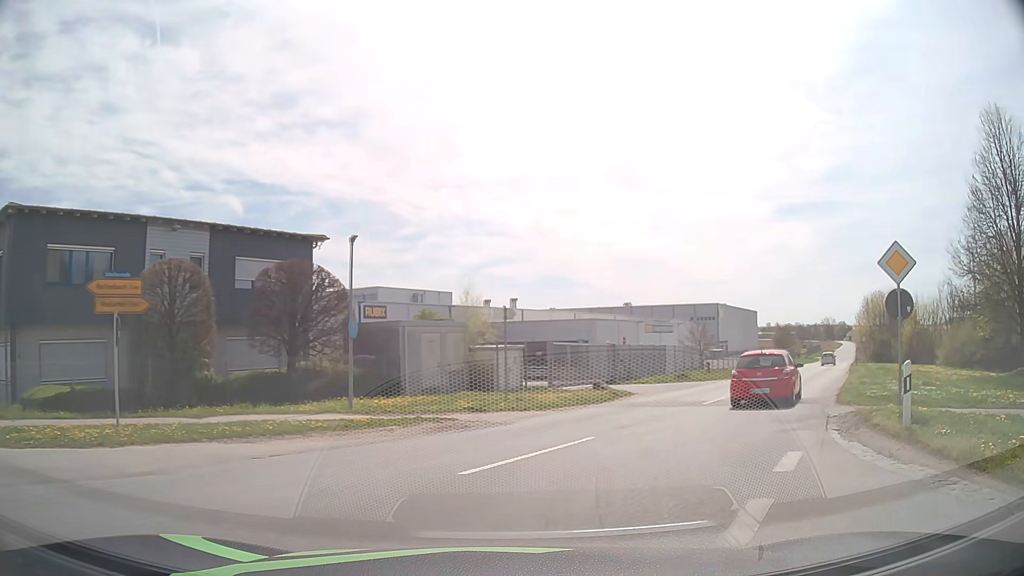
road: tertiary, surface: asphalt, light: Day
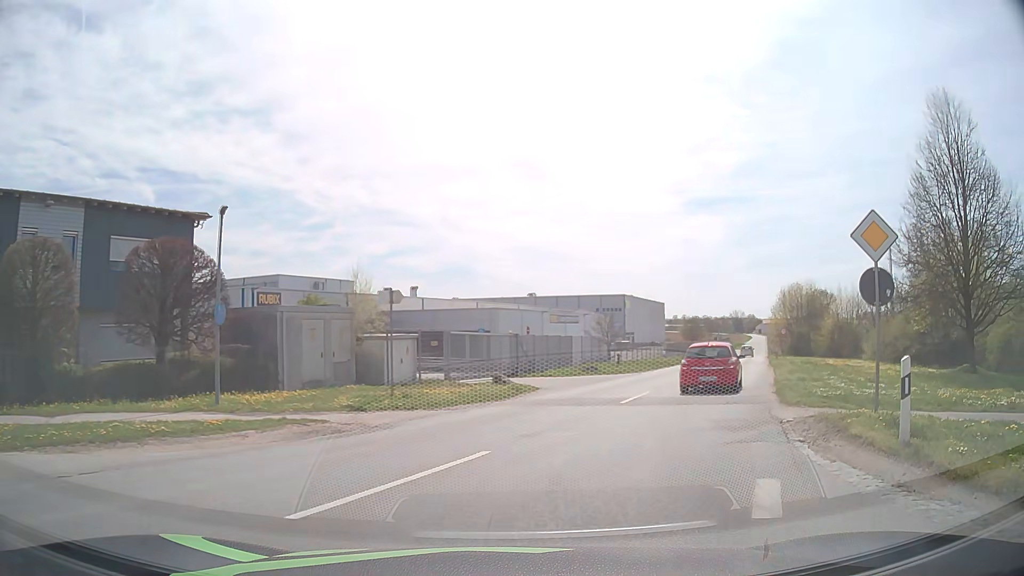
(+0.2, +2.7) m; +8°
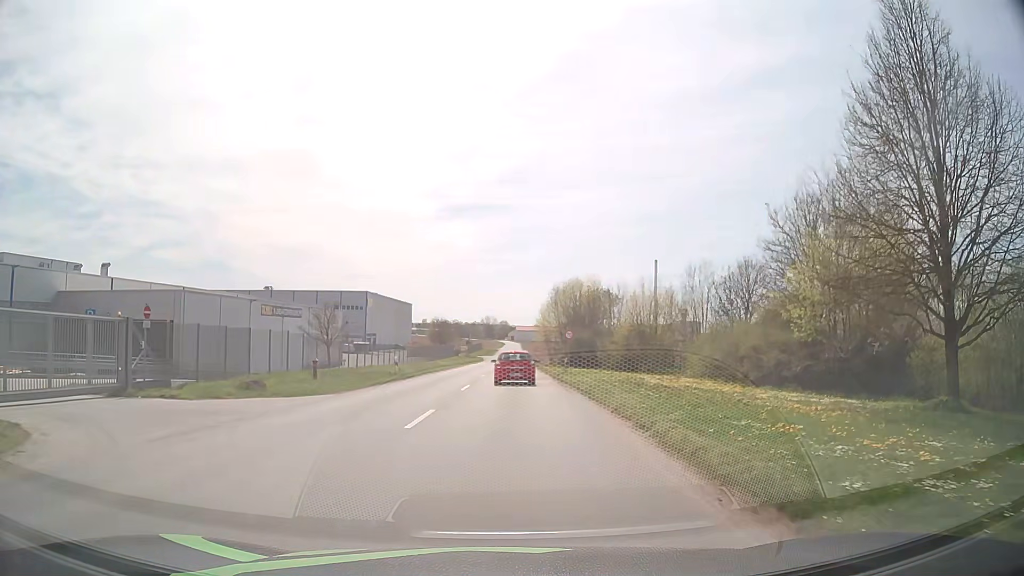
(+4.4, +16.4) m; +22°
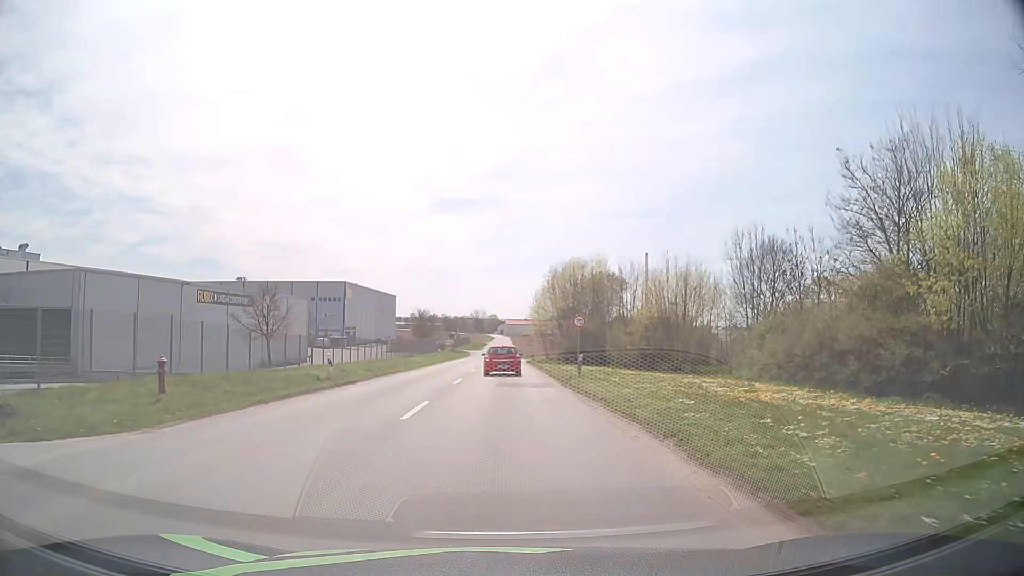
(+0.2, +11.8) m; +1°
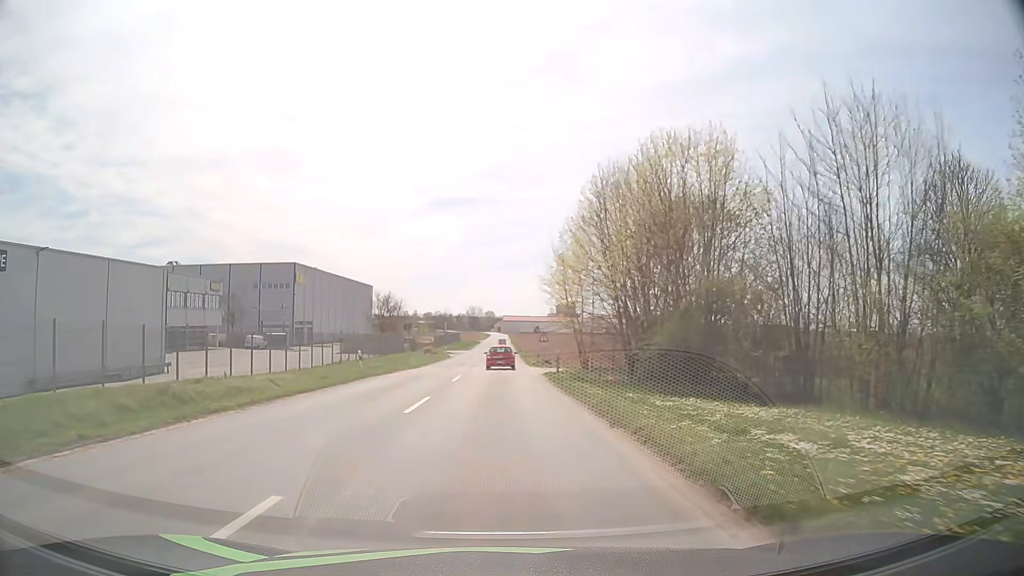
(+0.2, +34.8) m; 0°
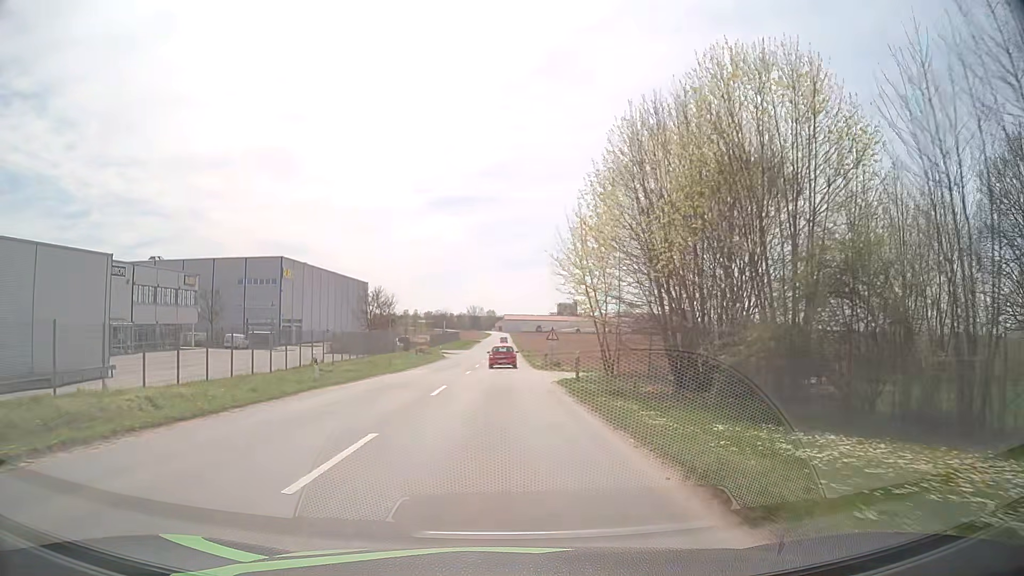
(0.0, +7.7) m; 0°
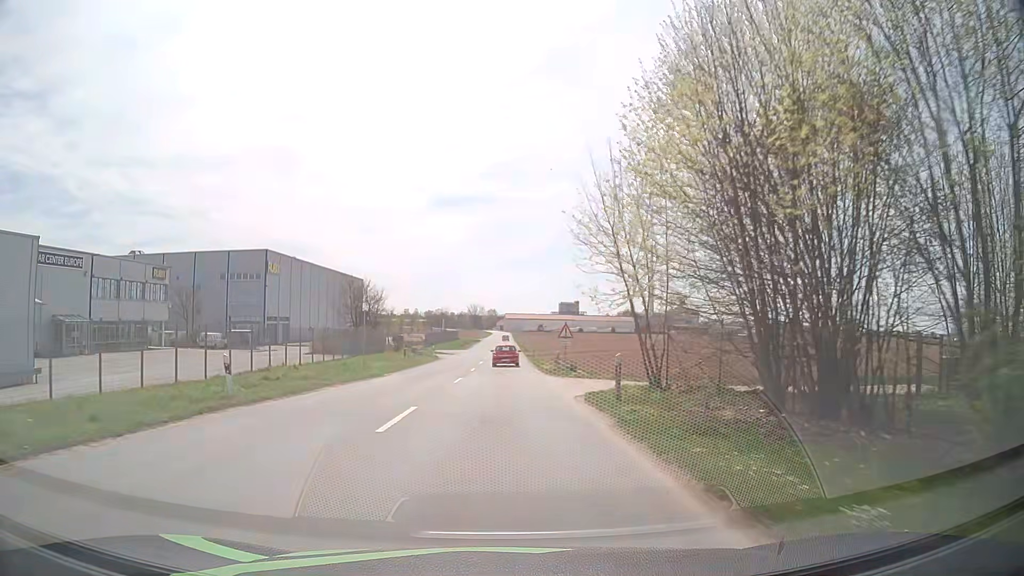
(0.0, +7.9) m; 0°
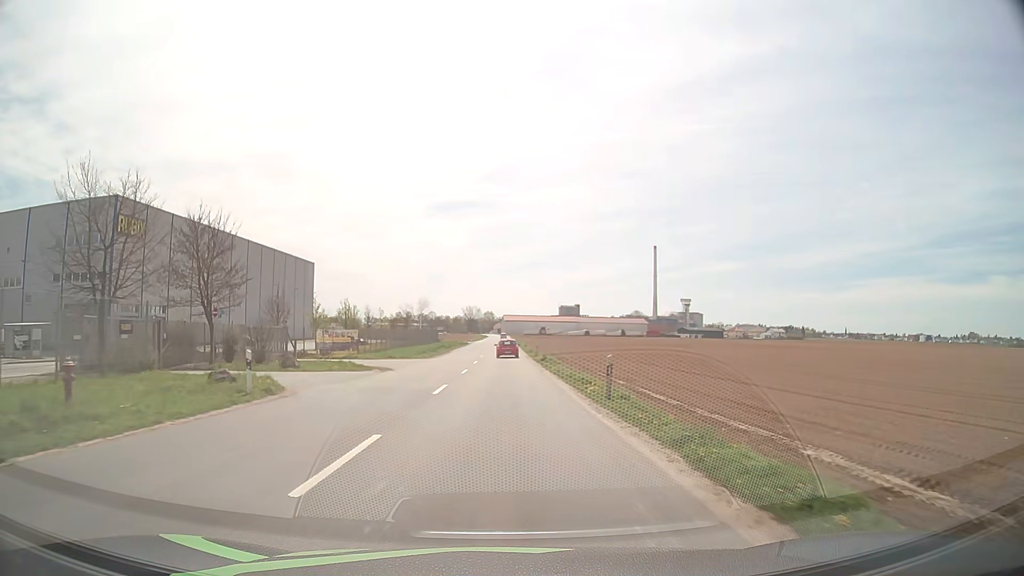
(+0.1, +43.0) m; 0°
(0, +10) (0, +20) (0, +30) (0, +40) (0, +50) (0, +60) (0, +70) (0, +80) (0, +90) (0, +100) m
